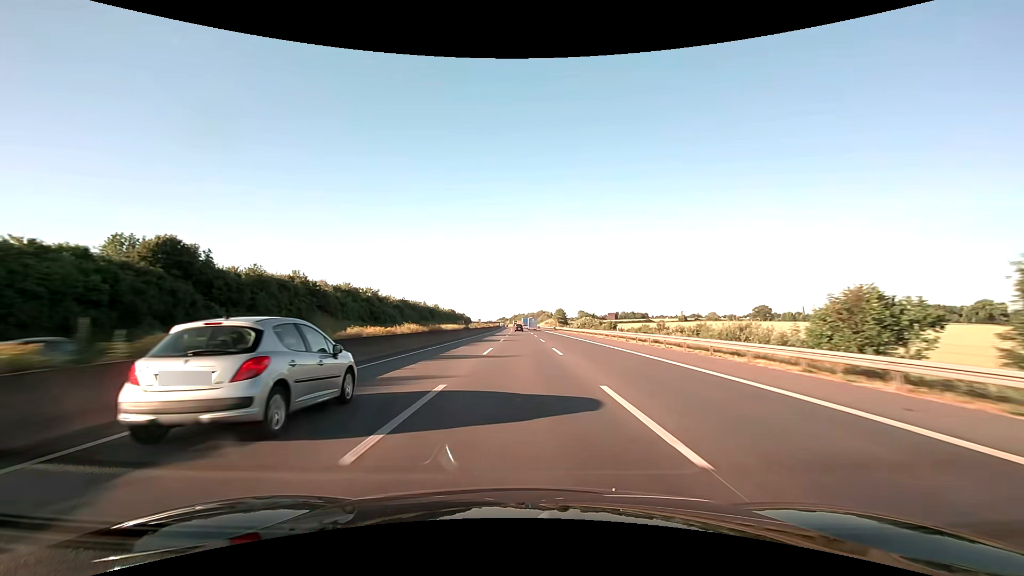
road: motorway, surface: asphalt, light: Day
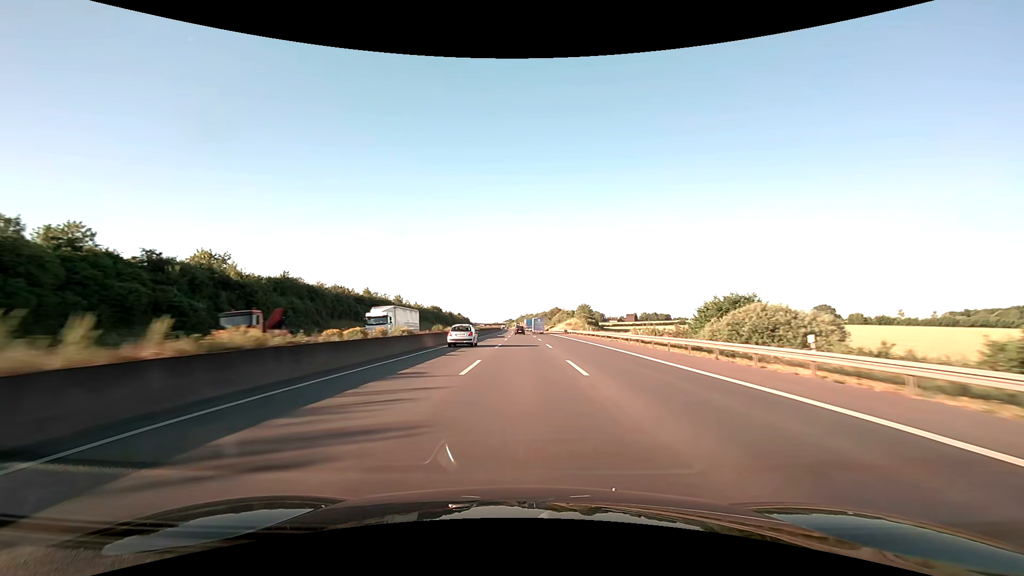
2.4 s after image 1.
(-0.7, +80.5) m; -1°
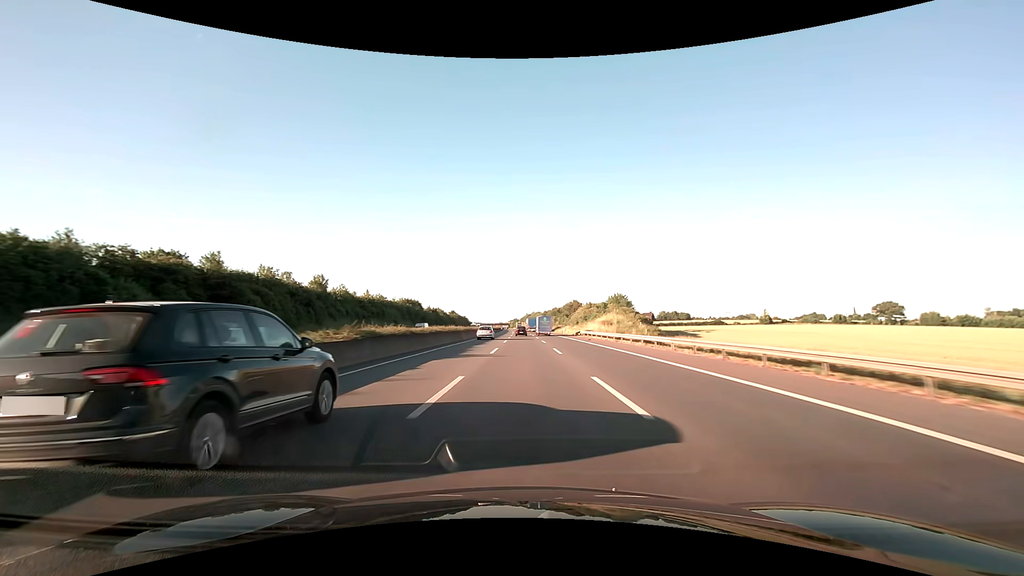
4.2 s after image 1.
(-0.4, +60.6) m; -1°
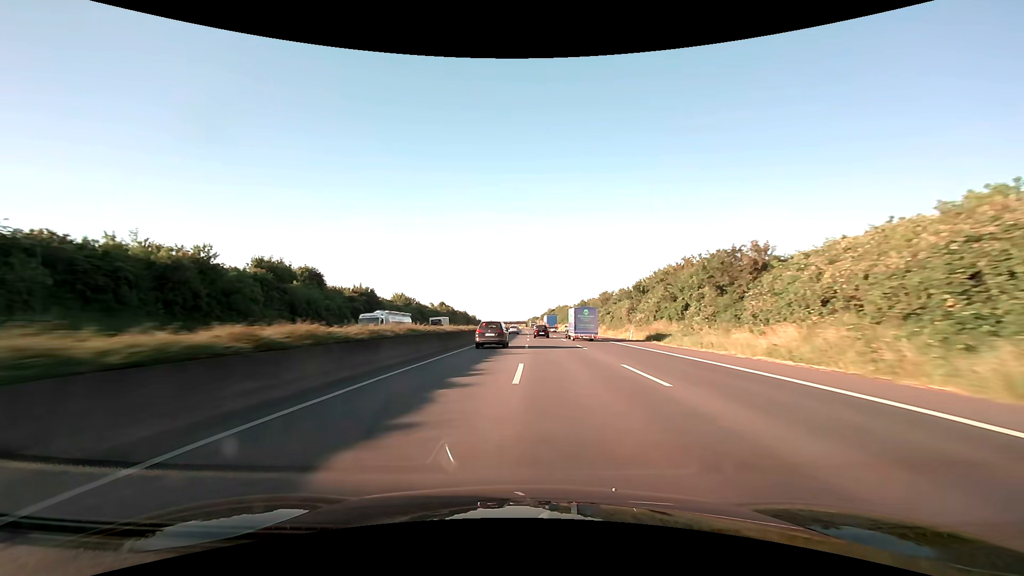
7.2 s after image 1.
(-1.8, +103.9) m; -2°
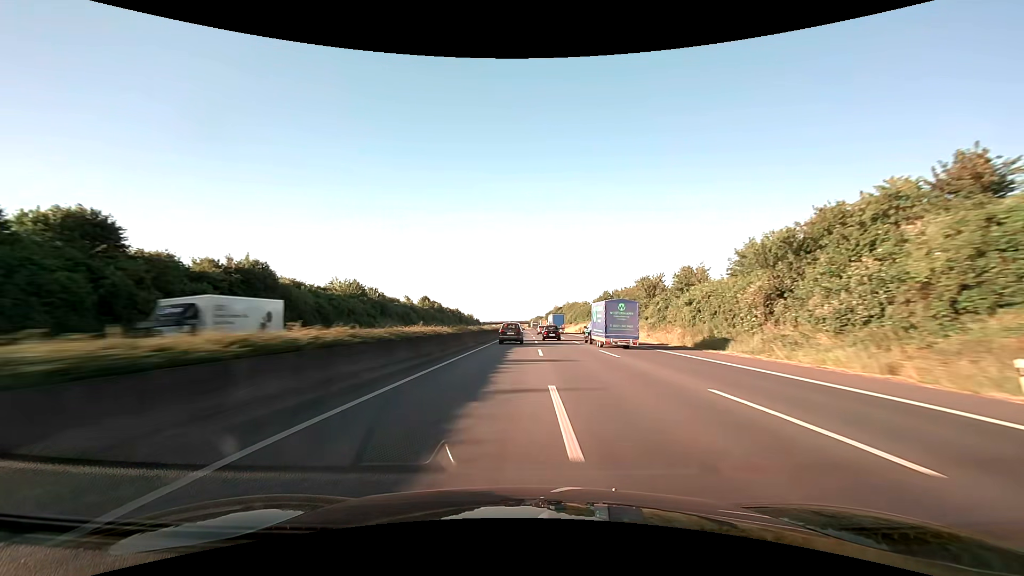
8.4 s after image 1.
(-0.2, +42.3) m; 0°
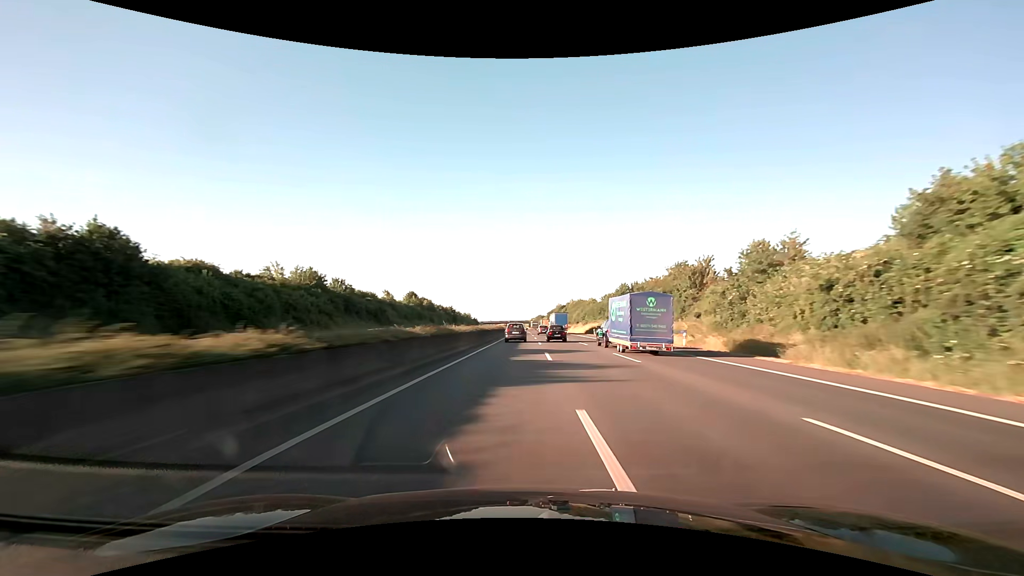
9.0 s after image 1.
(0.0, +21.2) m; 0°
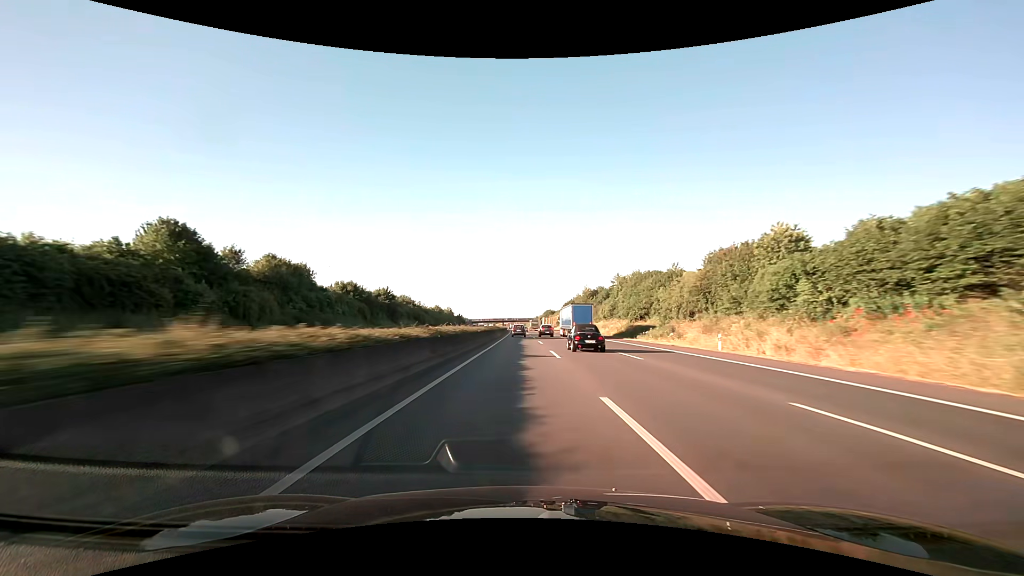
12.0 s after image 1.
(-0.1, +106.2) m; 0°
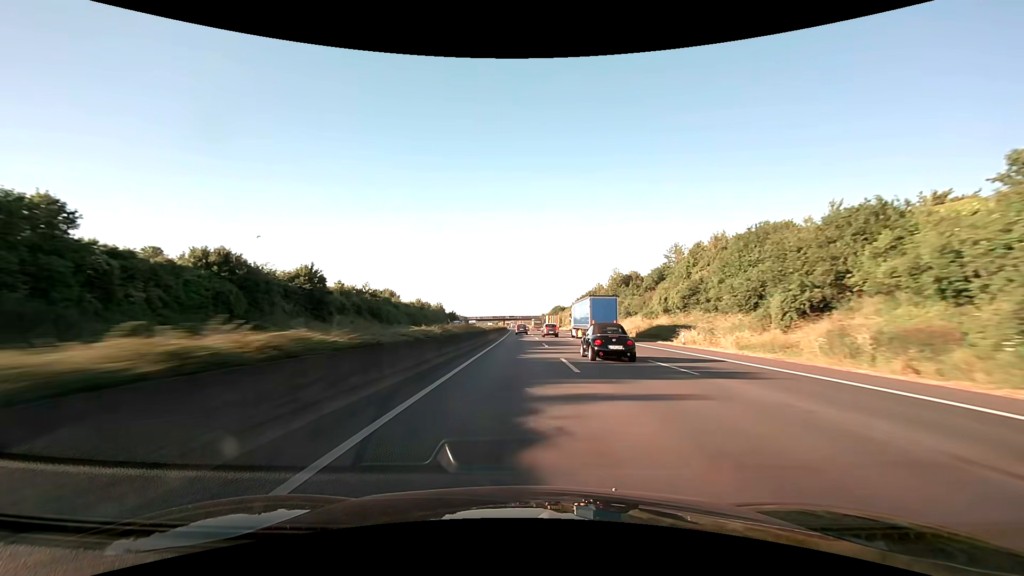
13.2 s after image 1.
(-0.2, +42.6) m; 0°
(0, +10) (0, +20) (0, +30) (0, +40) (0, +50) (0, +60) (-1, +70) (-1, +80) (-1, +90) (-1, +100) m
